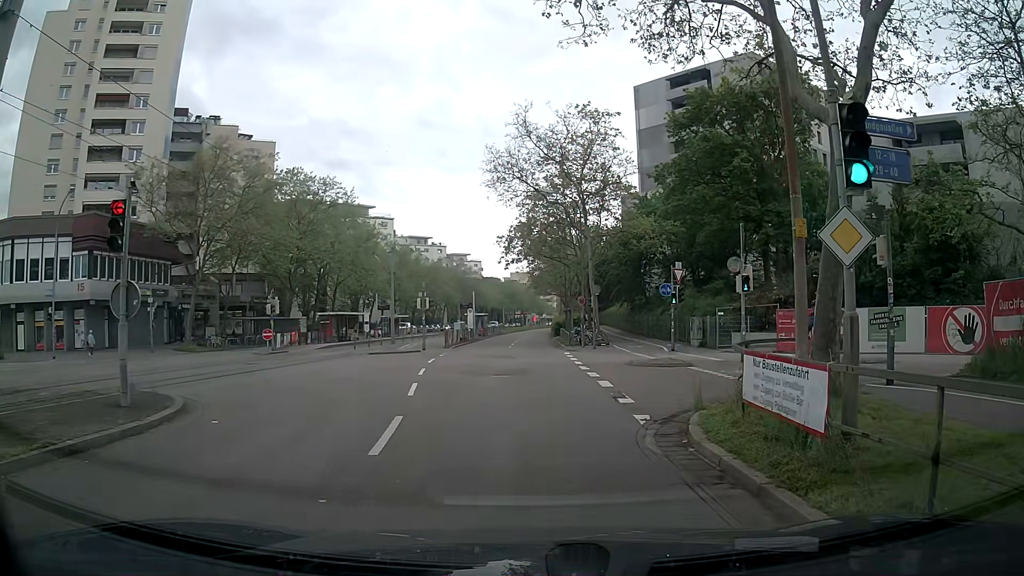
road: tertiary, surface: asphalt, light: Day
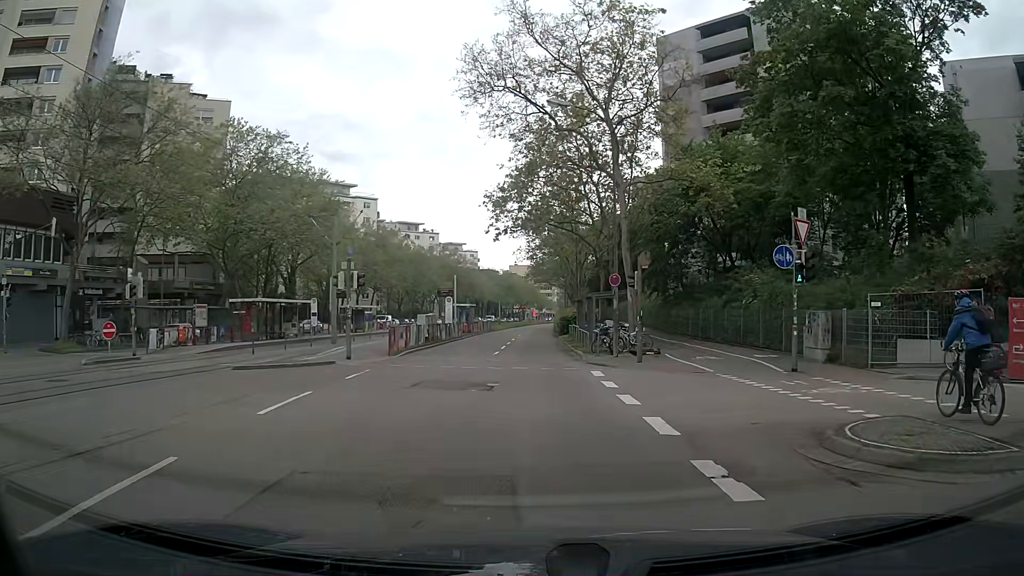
(0.0, +16.4) m; 0°
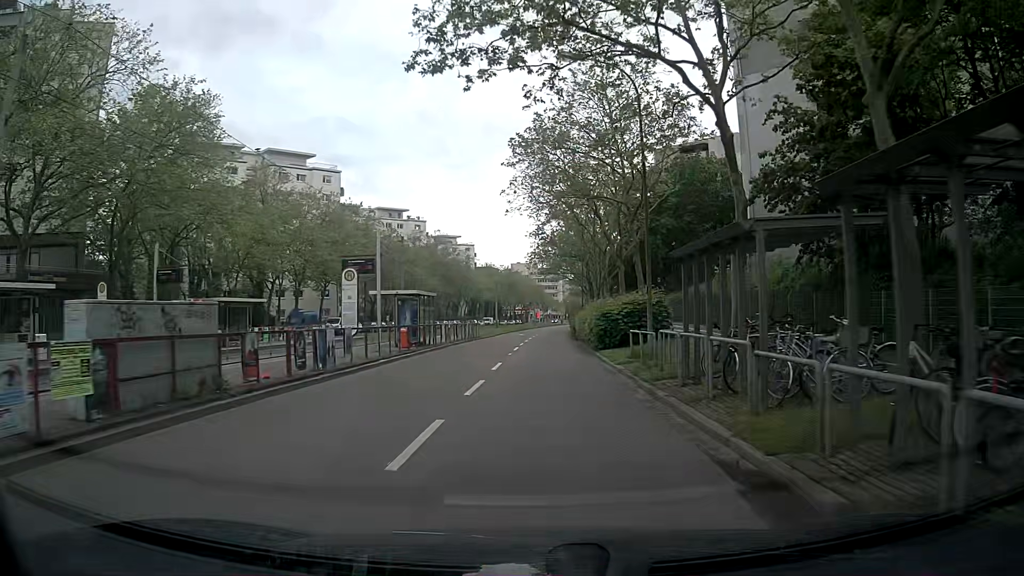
(+0.1, +27.2) m; 0°
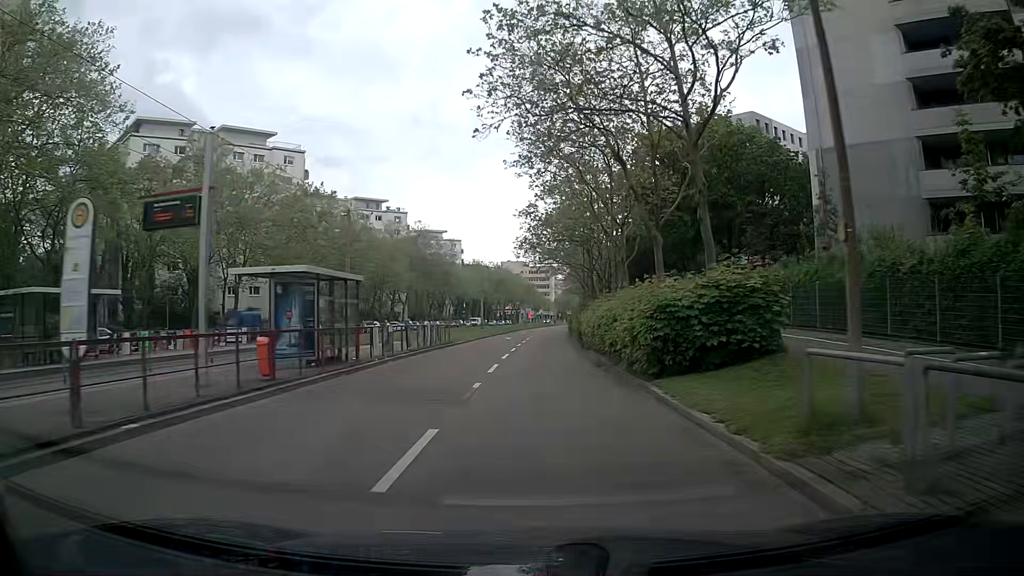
(+0.2, +13.1) m; +1°
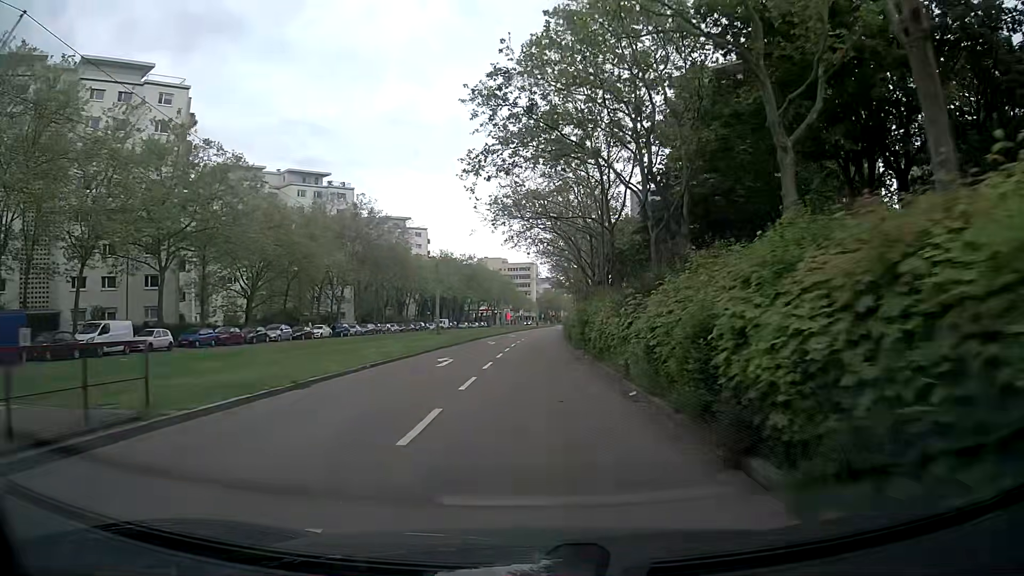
(+0.7, +28.4) m; +2°
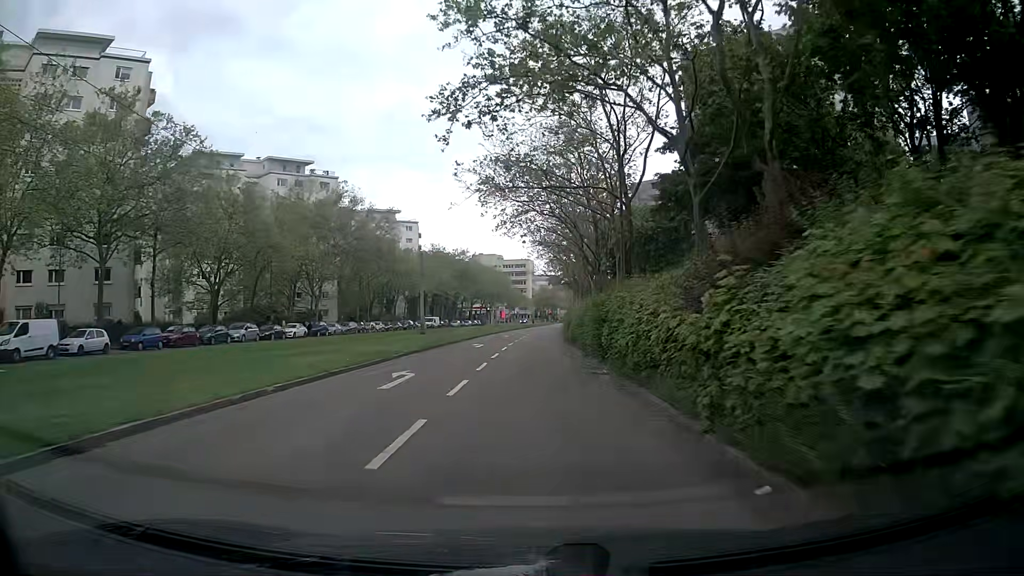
(0.0, +7.3) m; +1°
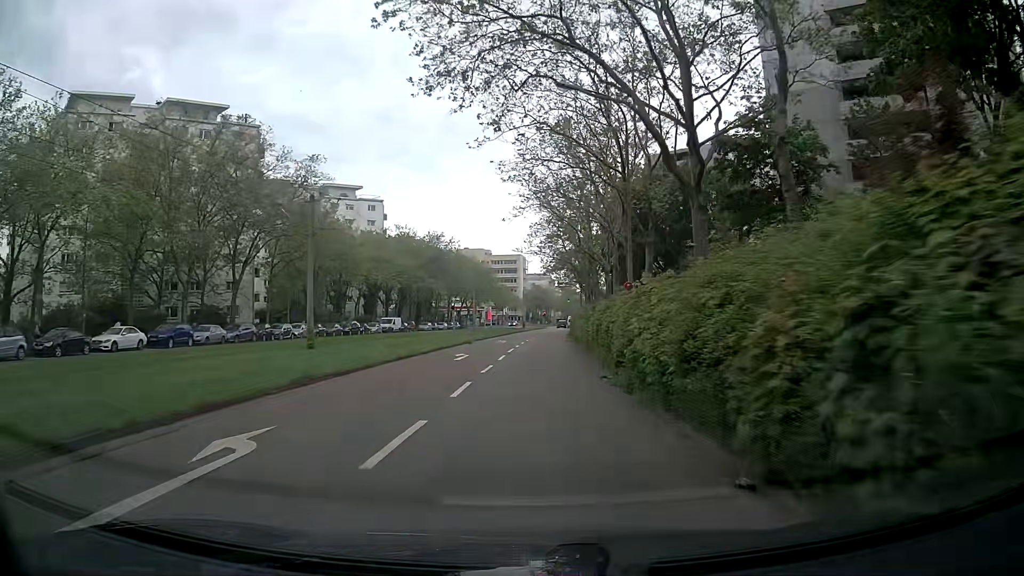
(-0.2, +29.8) m; 0°
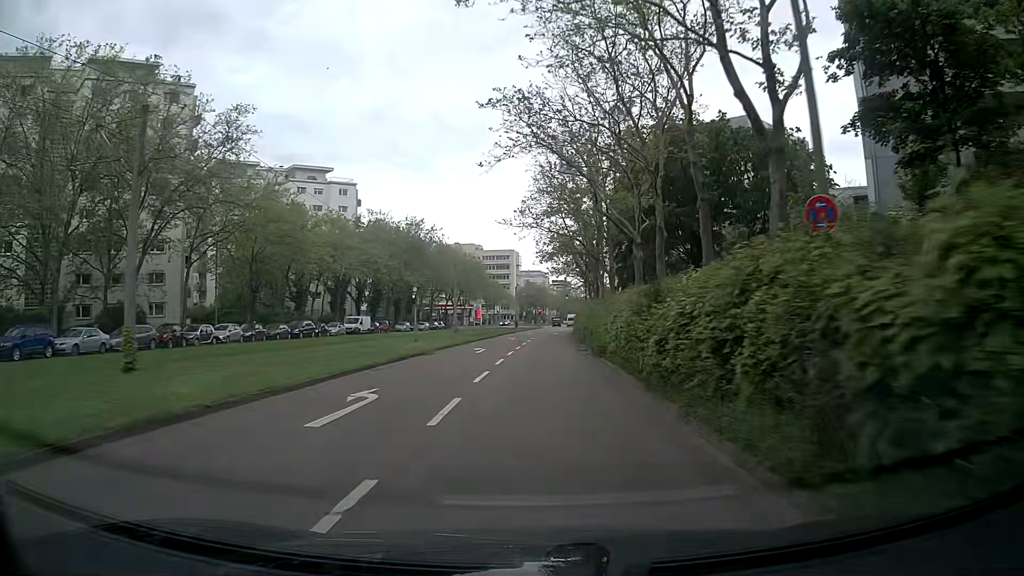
(+0.2, +15.4) m; +1°
(0, +10) (0, +20) (+1, +30) (+1, +40) (+1, +50) (+2, +60) (+3, +70) (+3, +80) (+4, +90) (+5, +100) m
